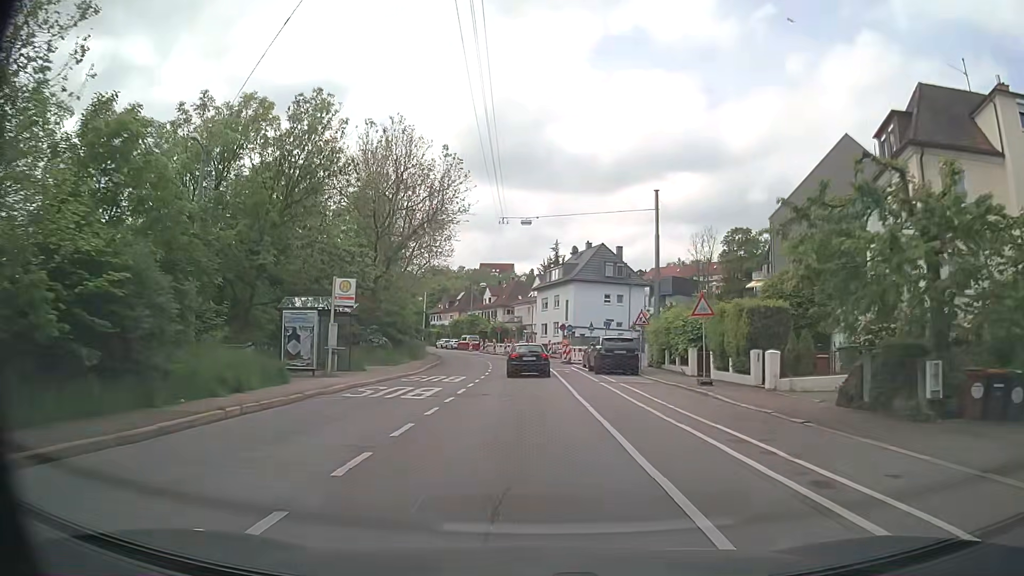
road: secondary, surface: asphalt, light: Day
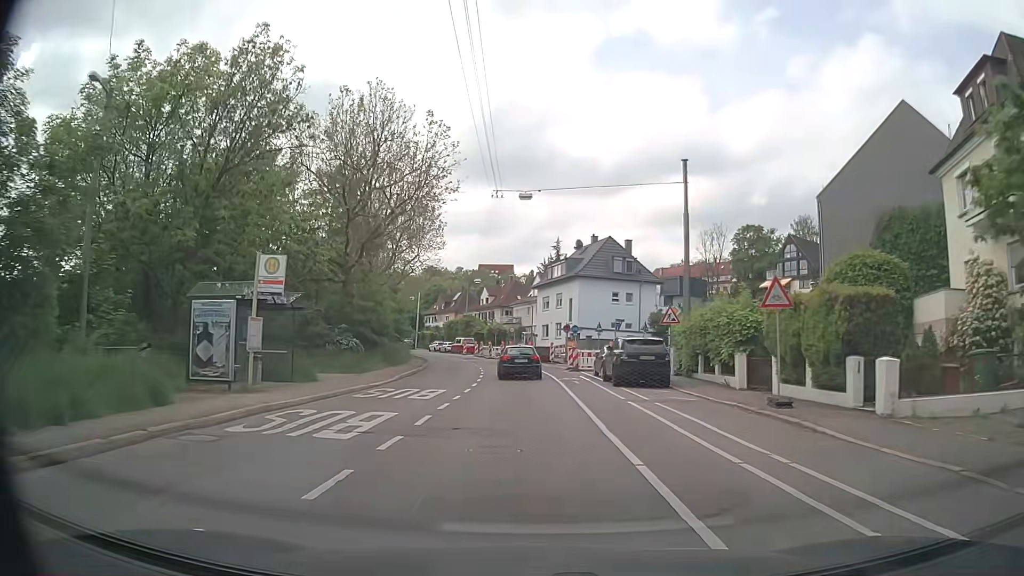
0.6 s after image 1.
(0.0, +6.9) m; 0°
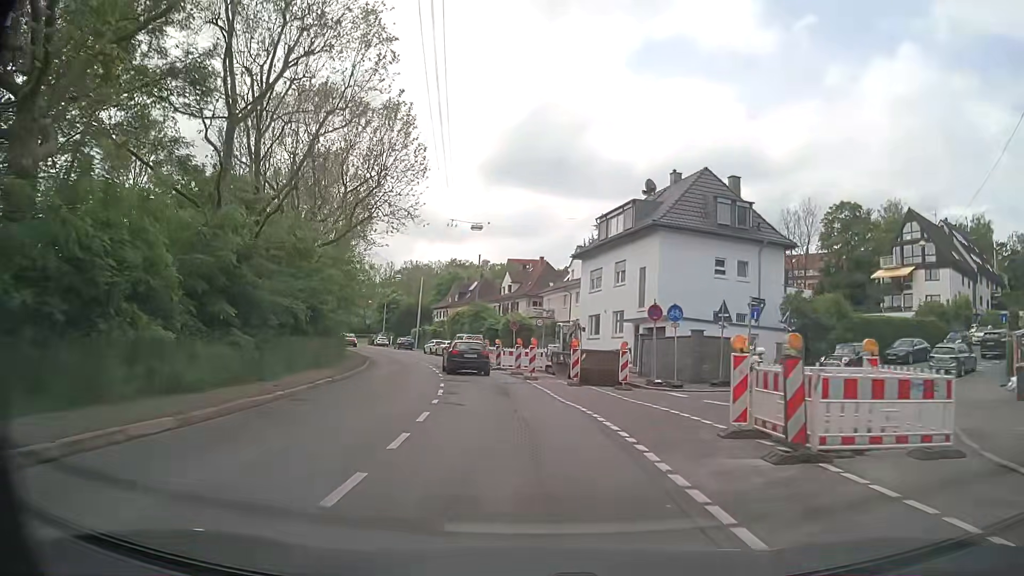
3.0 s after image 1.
(-0.3, +27.7) m; -2°
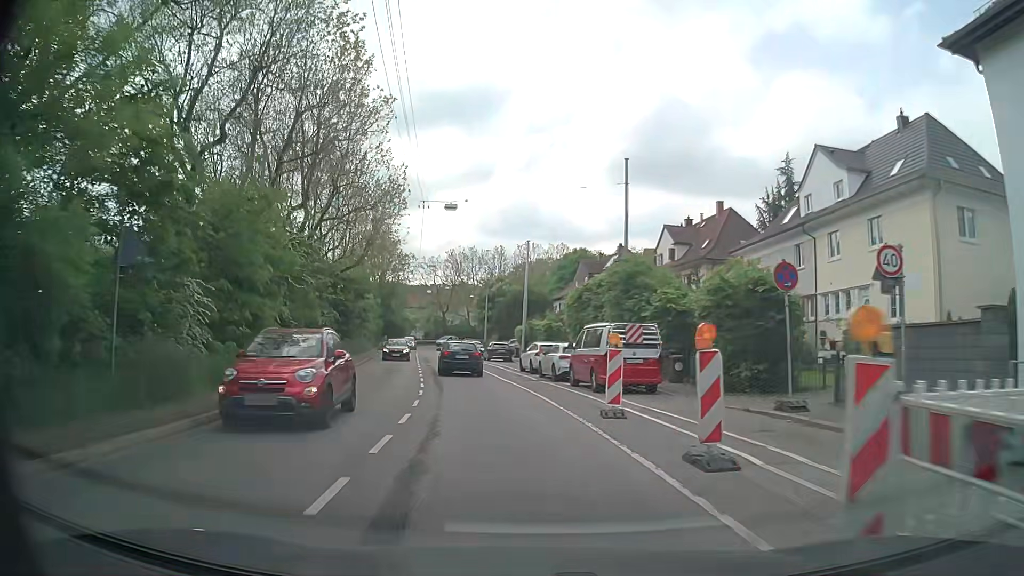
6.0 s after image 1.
(-3.3, +35.1) m; -11°
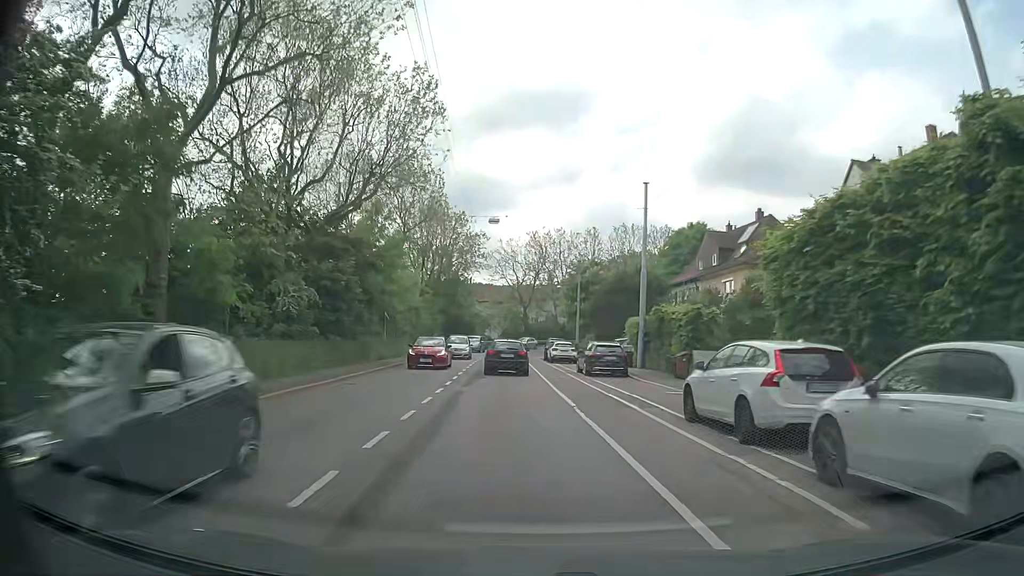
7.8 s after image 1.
(-1.5, +21.3) m; -7°
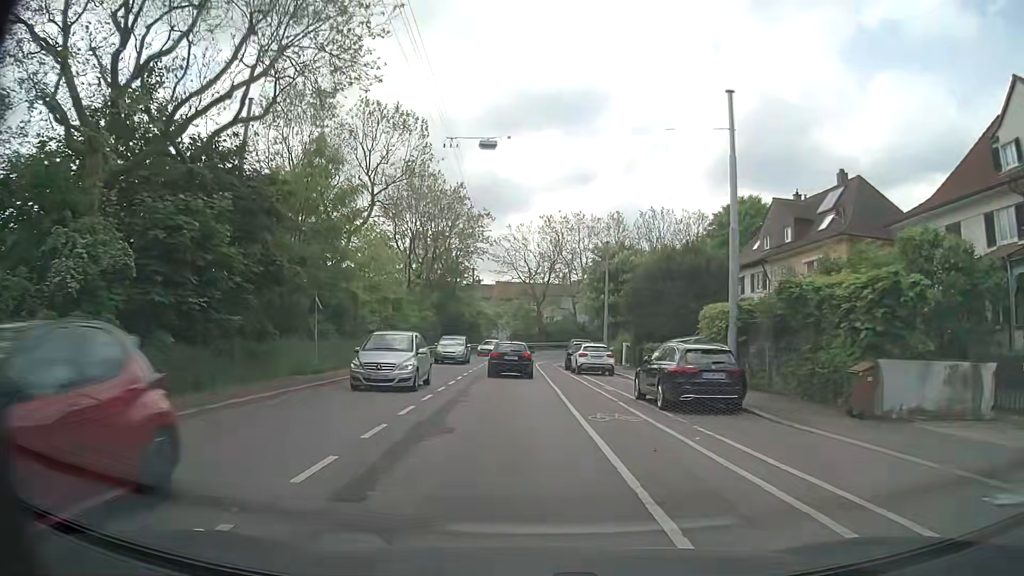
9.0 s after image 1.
(-0.2, +14.2) m; -2°
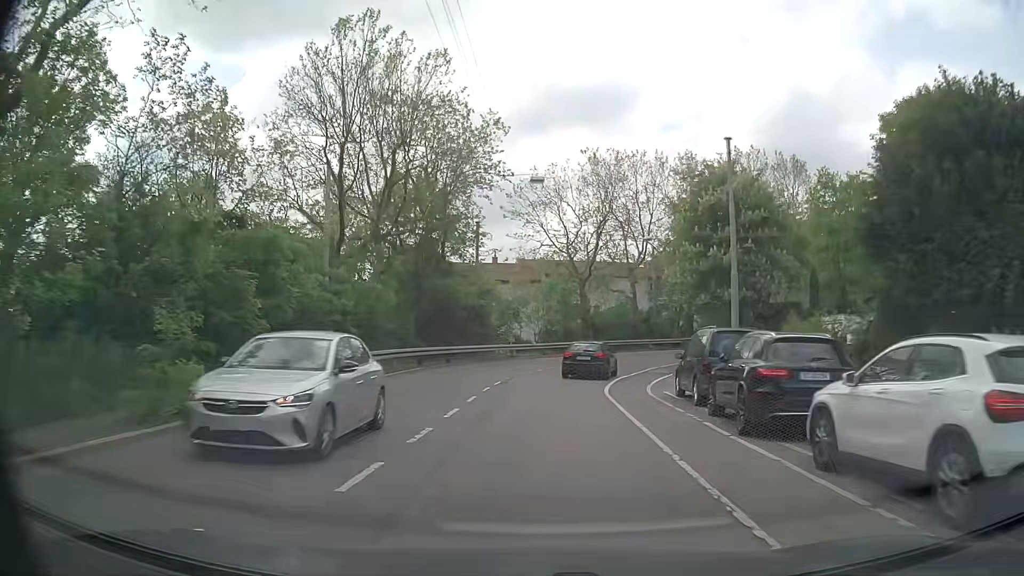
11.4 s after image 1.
(-0.6, +27.6) m; -2°
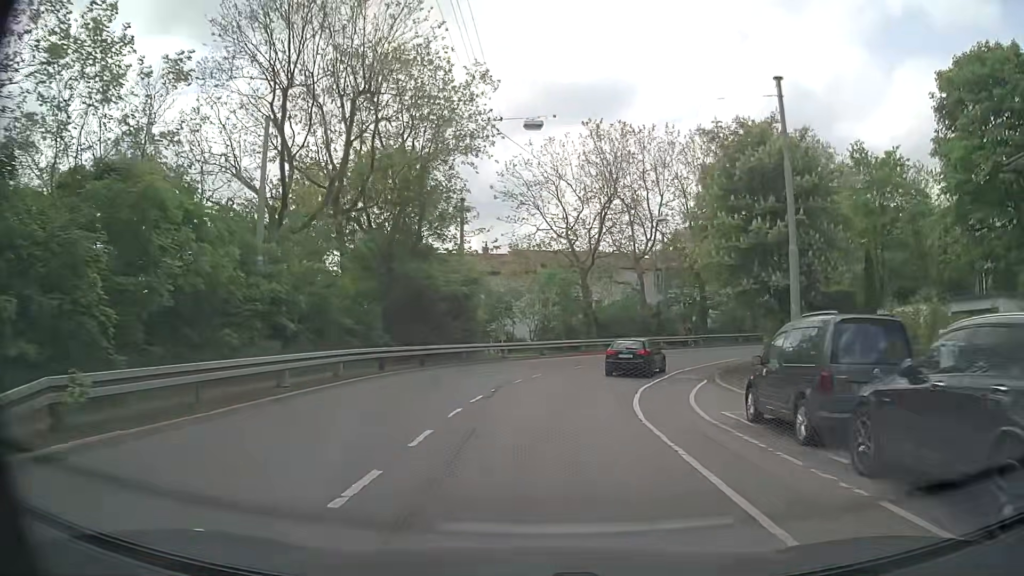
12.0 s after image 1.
(0.0, +6.6) m; 0°
(0, +10) (+1, +20) (+4, +30) (+9, +38) (+17, +44) (+27, +47) (+37, +46) (+46, +42) (+53, +35) (+57, +26) m
